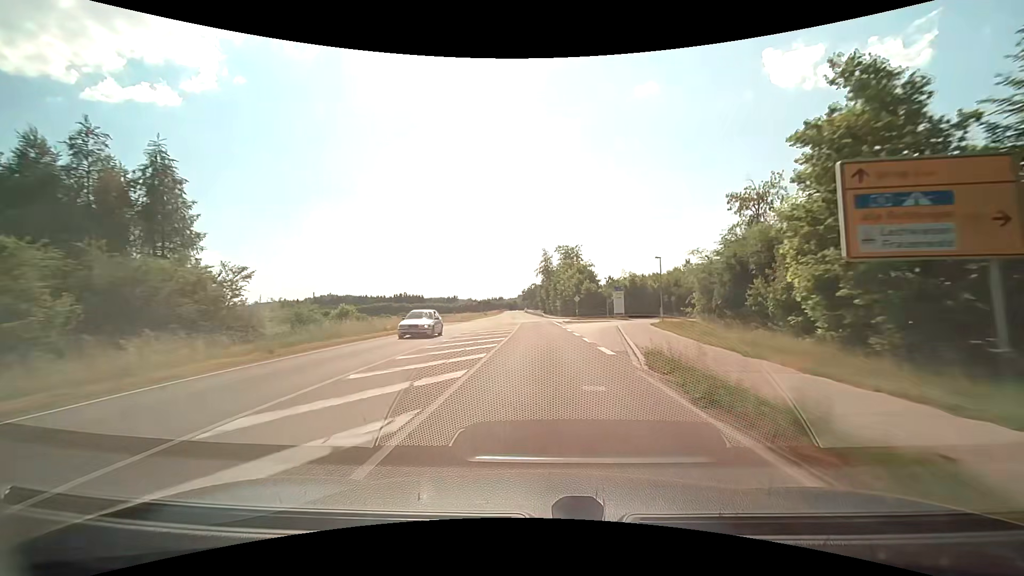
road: tertiary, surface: asphalt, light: Day
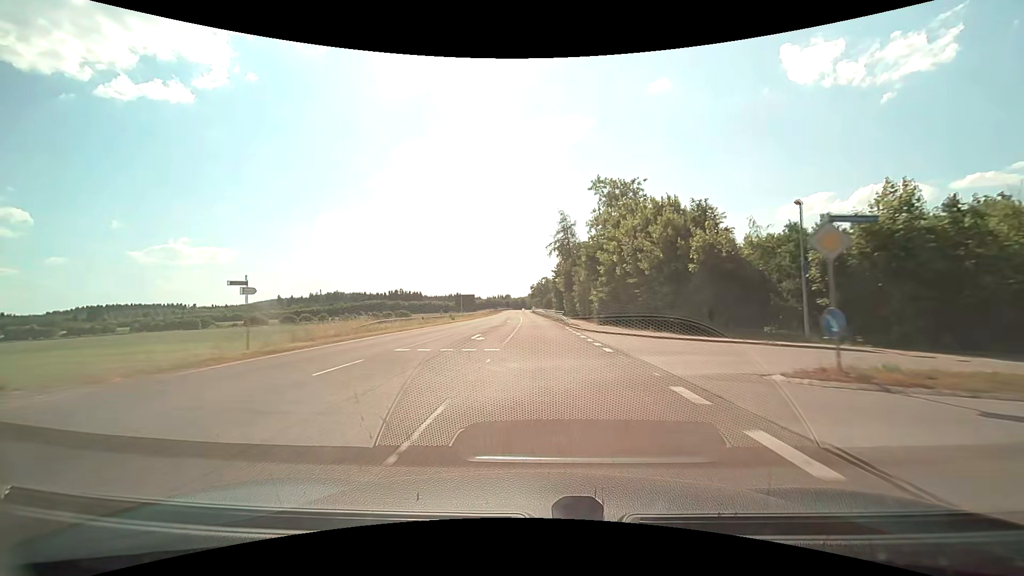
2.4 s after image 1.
(-0.6, +53.8) m; -1°
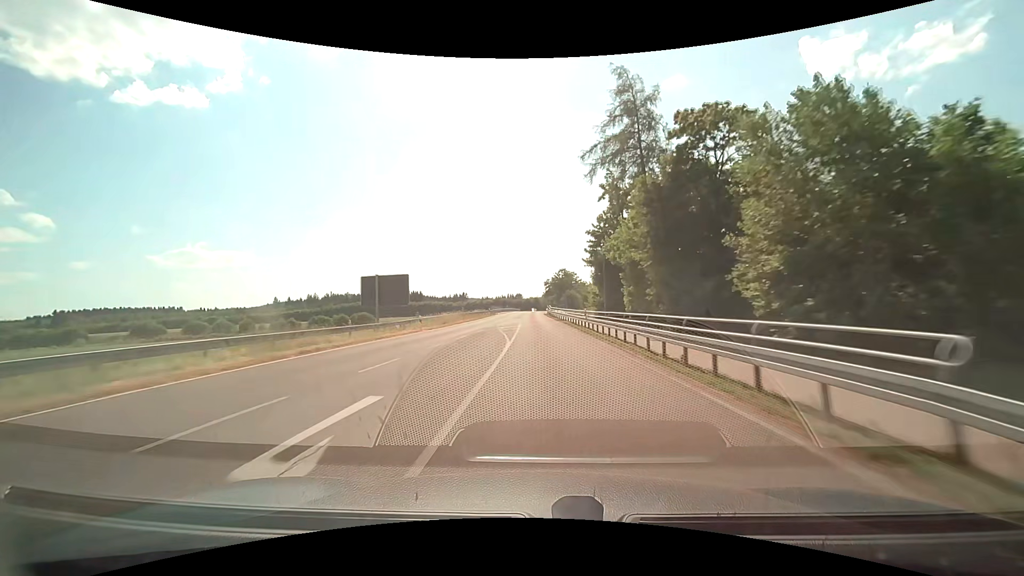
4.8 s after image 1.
(-0.8, +53.3) m; -2°
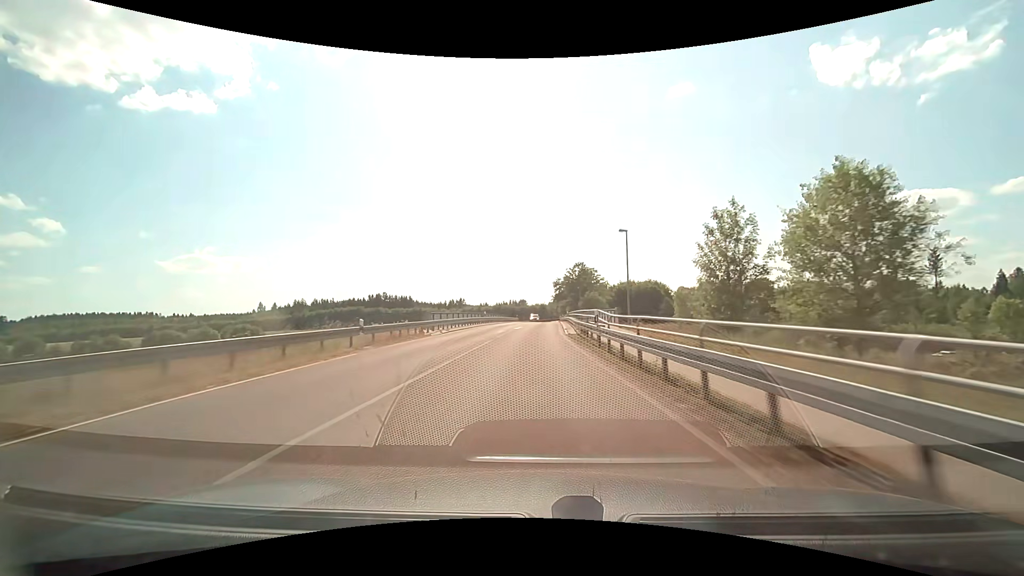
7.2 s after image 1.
(-0.3, +53.2) m; -1°
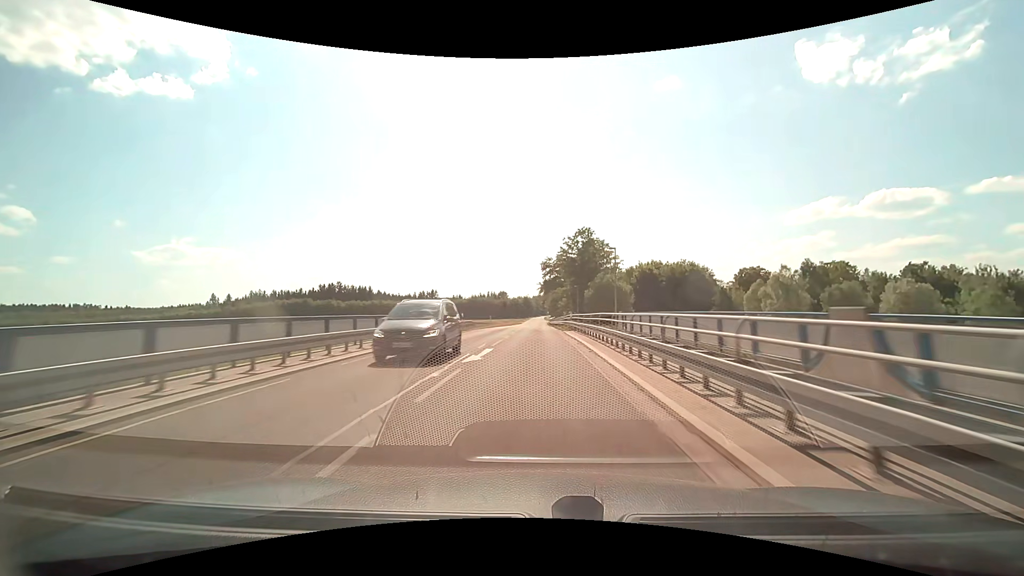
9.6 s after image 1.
(+0.7, +53.0) m; +2°
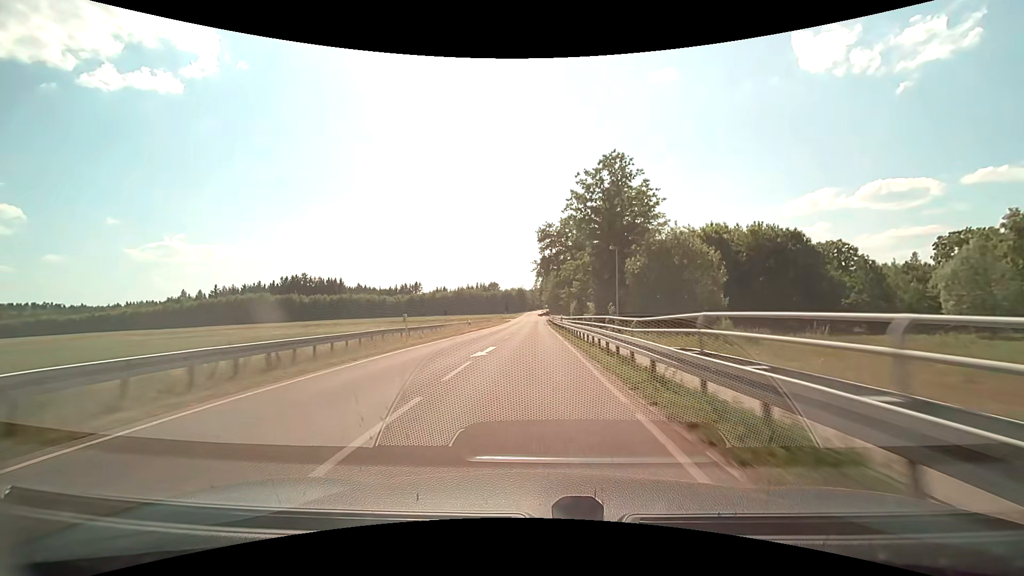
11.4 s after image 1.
(+0.2, +39.3) m; 0°
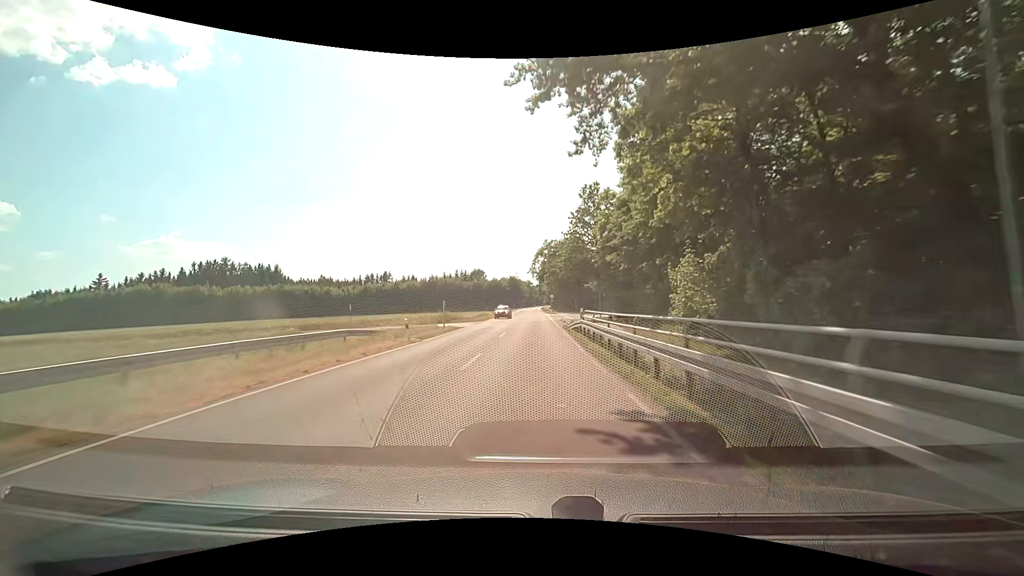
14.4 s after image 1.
(-0.2, +64.2) m; 0°
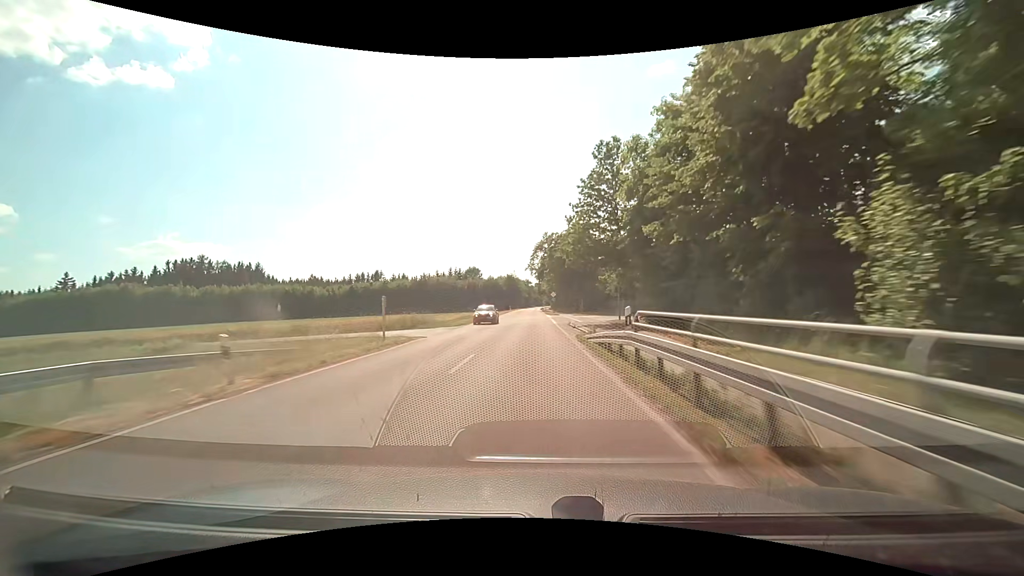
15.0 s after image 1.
(0.0, +12.8) m; 0°
(0, +10) (0, +20) (0, +30) (0, +40) (0, +50) (0, +60) (0, +70) (0, +80) (0, +90) (0, +100) m
